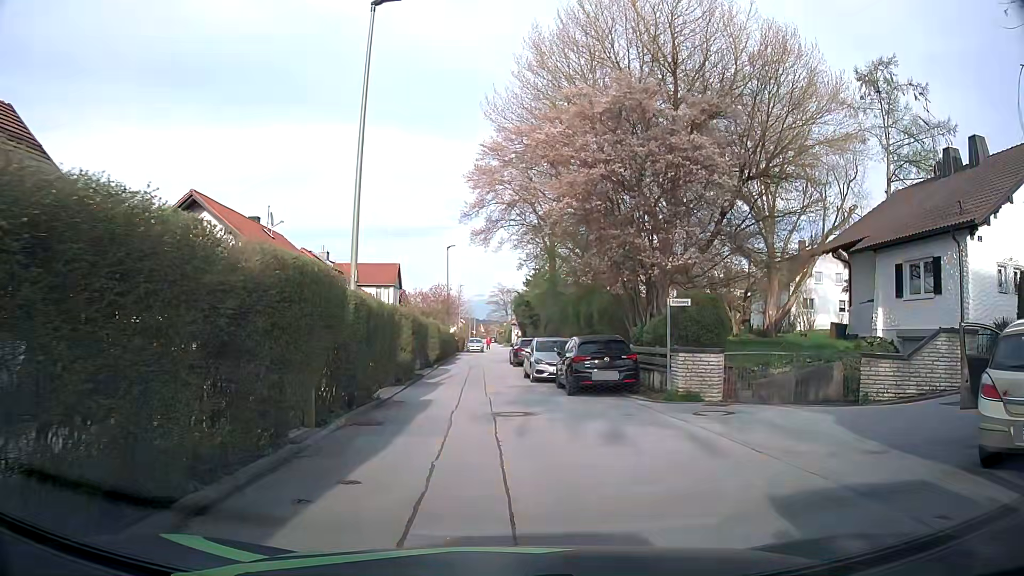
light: Day
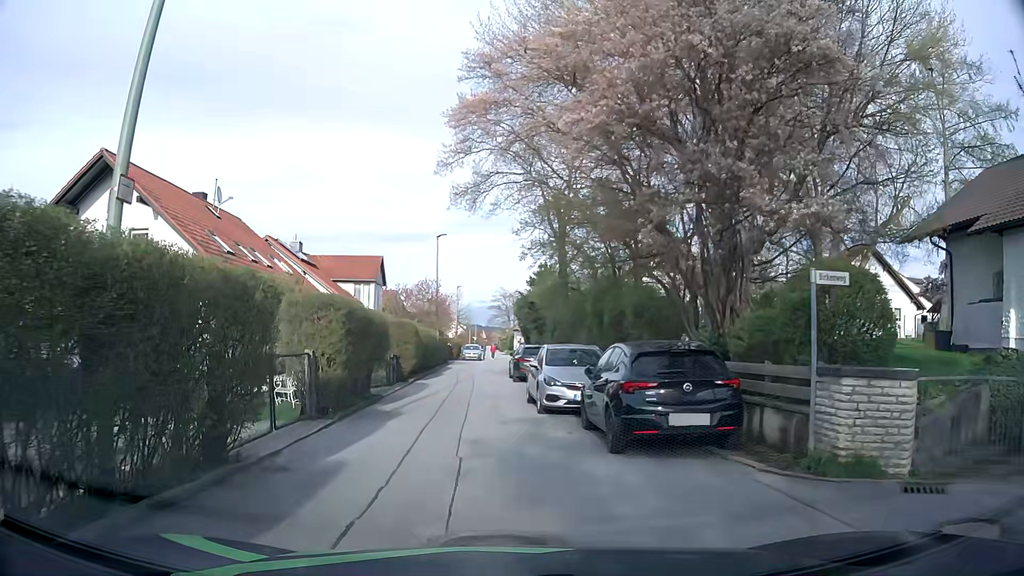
(+0.1, +7.9) m; -1°
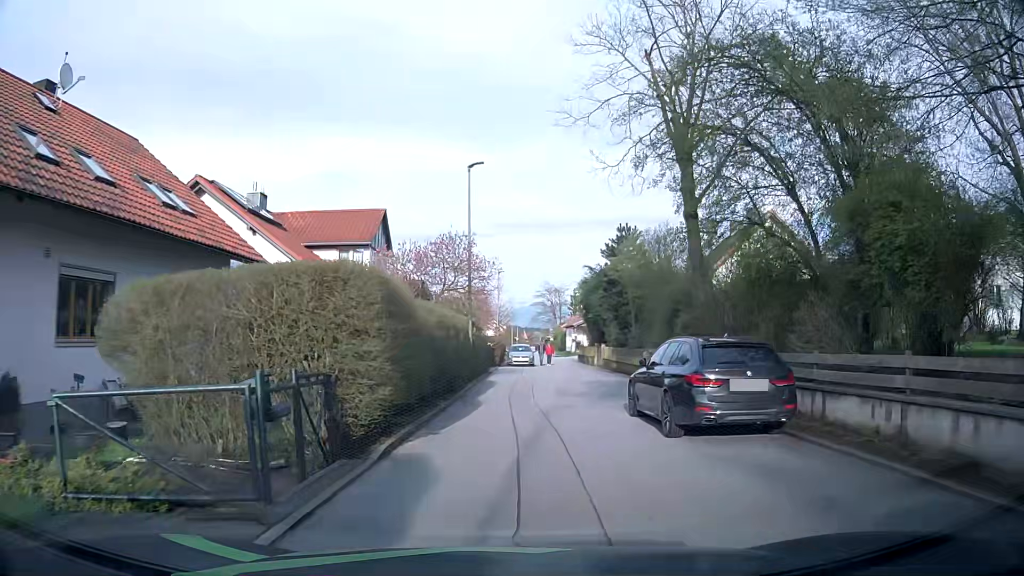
(-1.5, +16.9) m; -4°
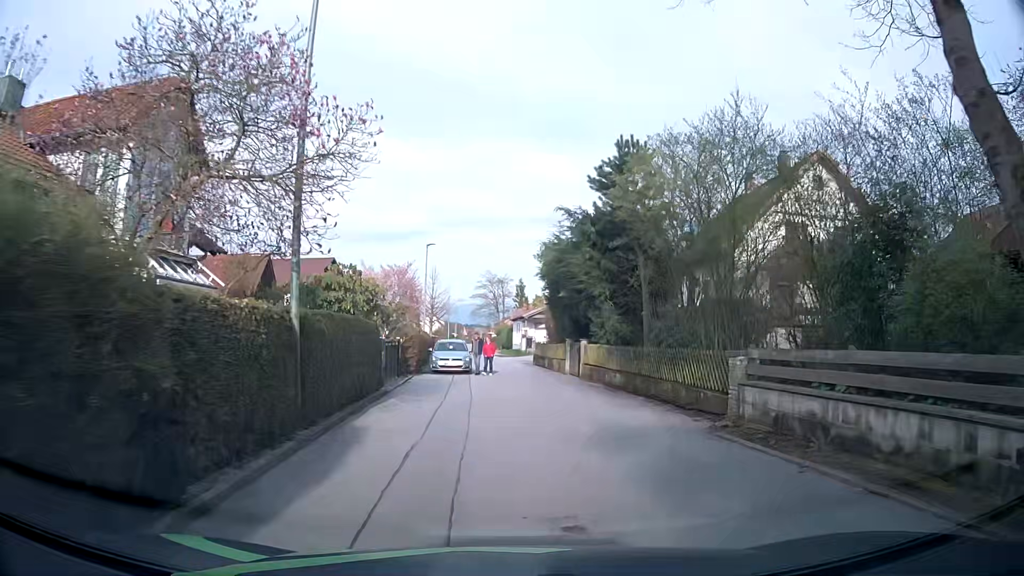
(+0.8, +15.6) m; +5°
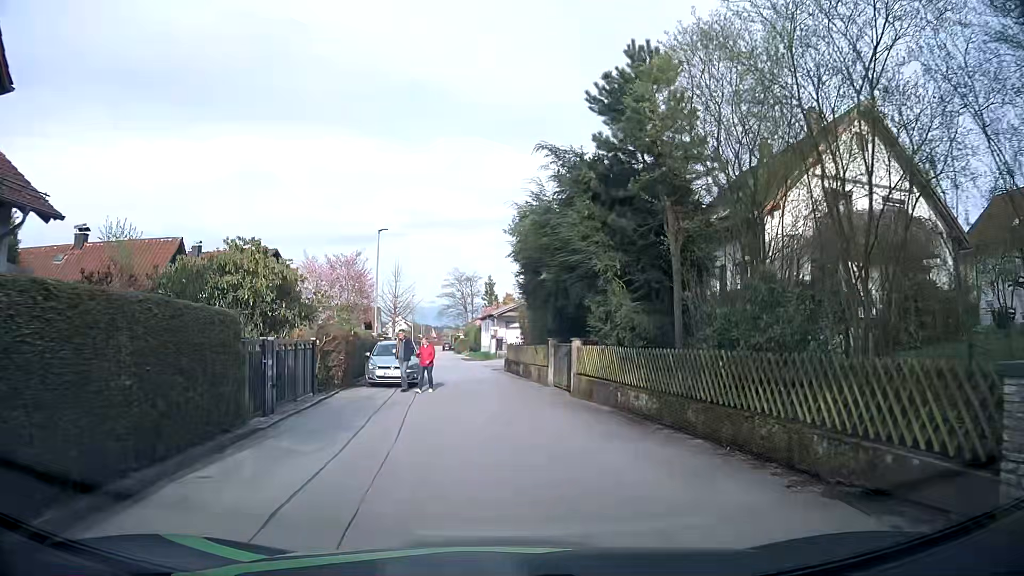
(+0.2, +7.3) m; +3°
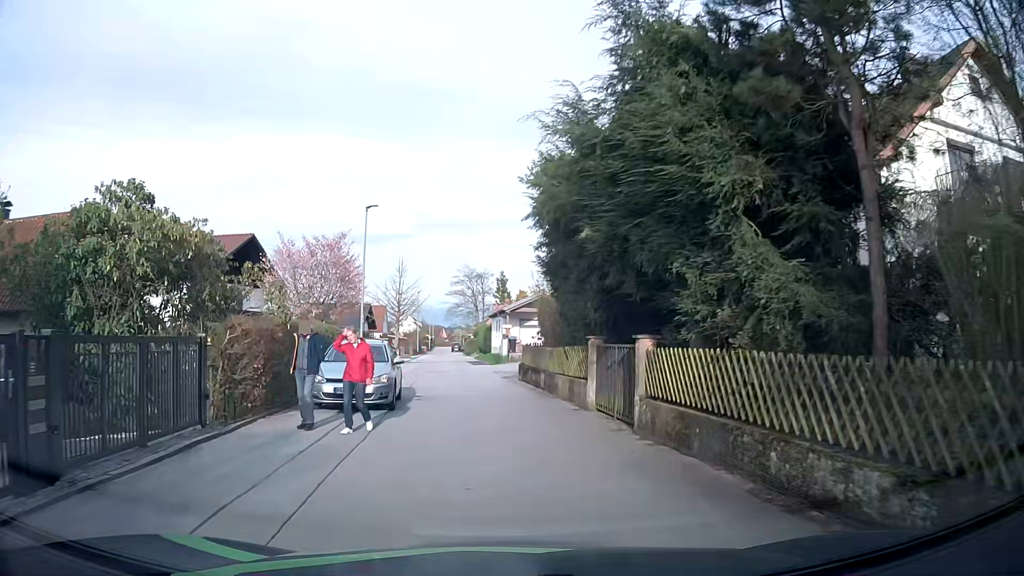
(-0.1, +7.3) m; -2°
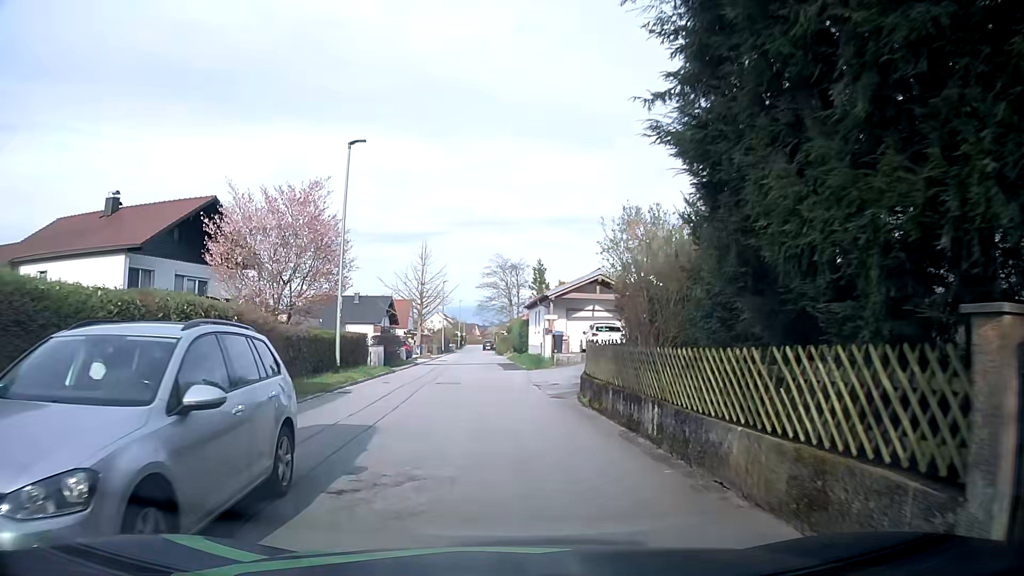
(-0.3, +11.0) m; -4°
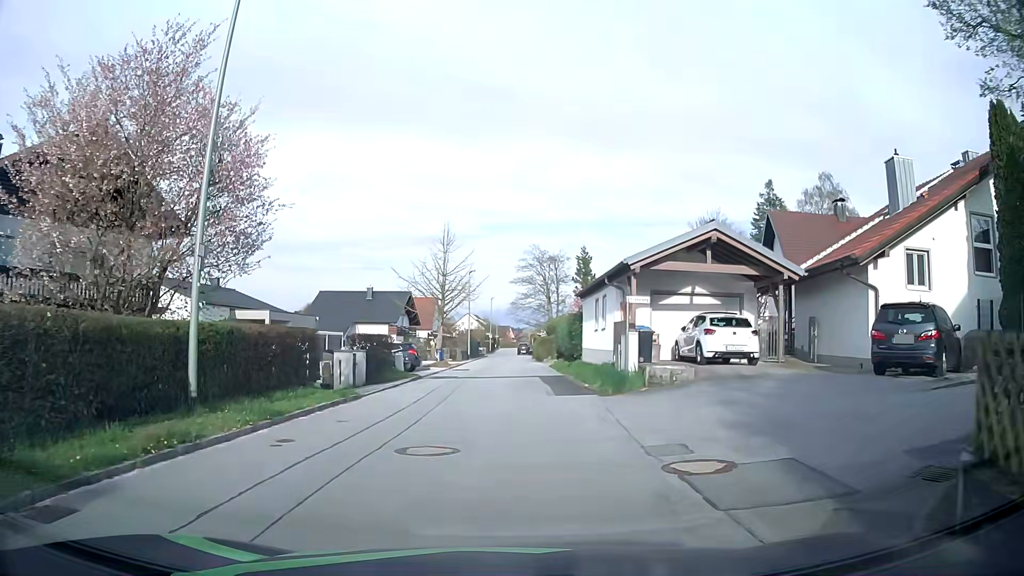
(-0.1, +12.9) m; -2°
(0, +10) (0, +20) (0, +30) (0, +40) (0, +50) (0, +60) (0, +70) (0, +80) (-1, +90) (0, +100) m
